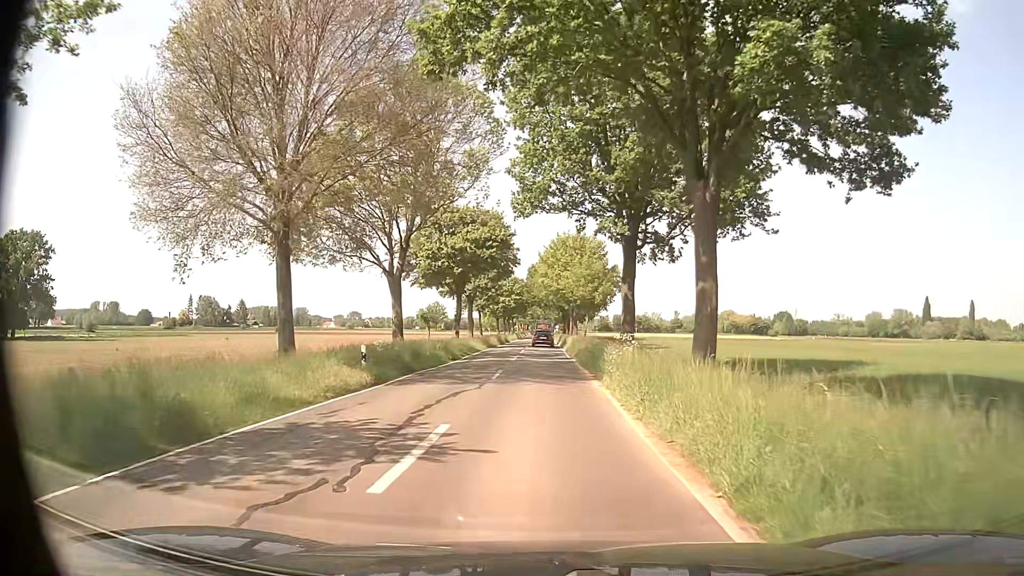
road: tertiary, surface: asphalt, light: Day
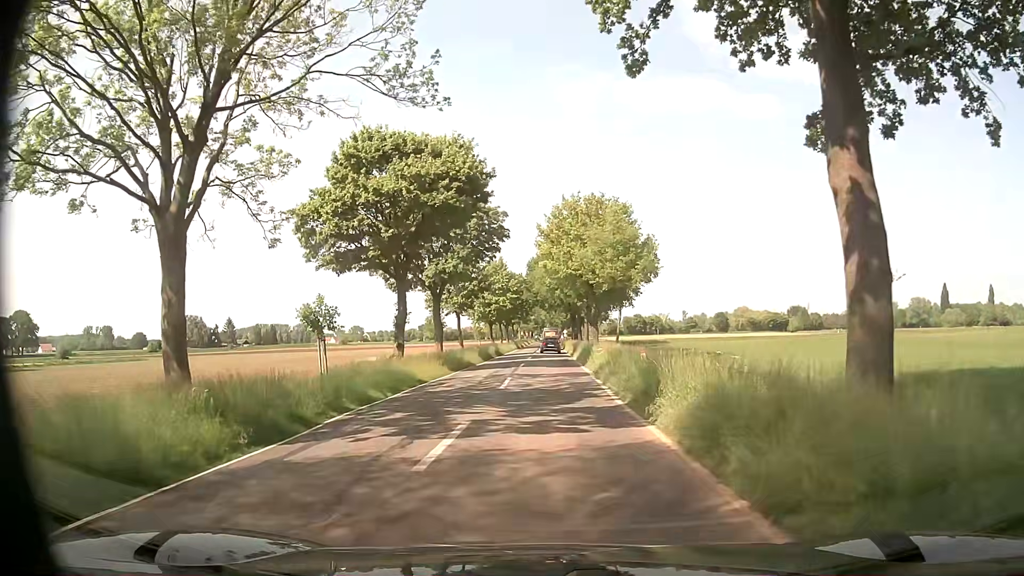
(-0.2, +23.1) m; -1°
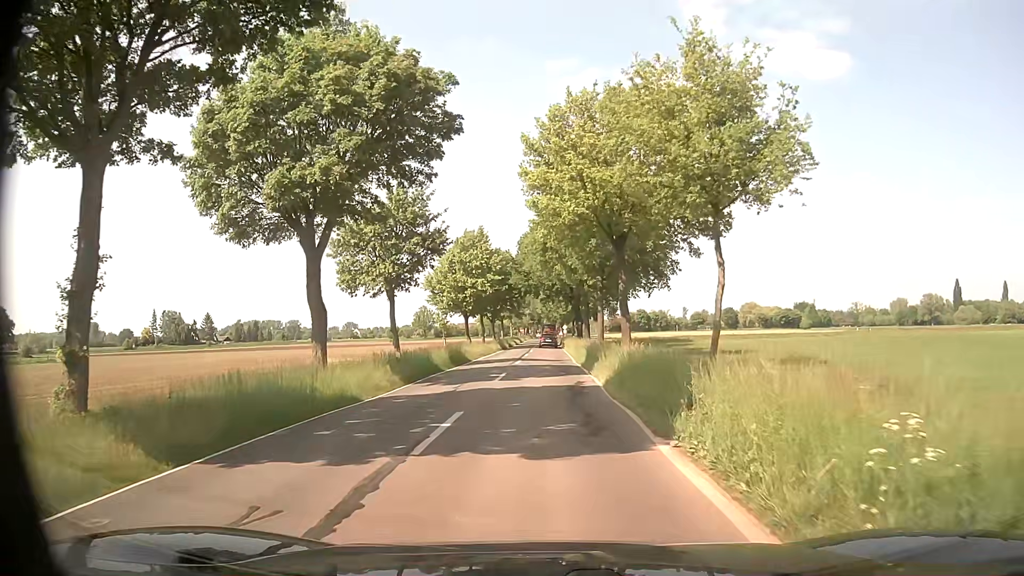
(+0.3, +22.9) m; +1°
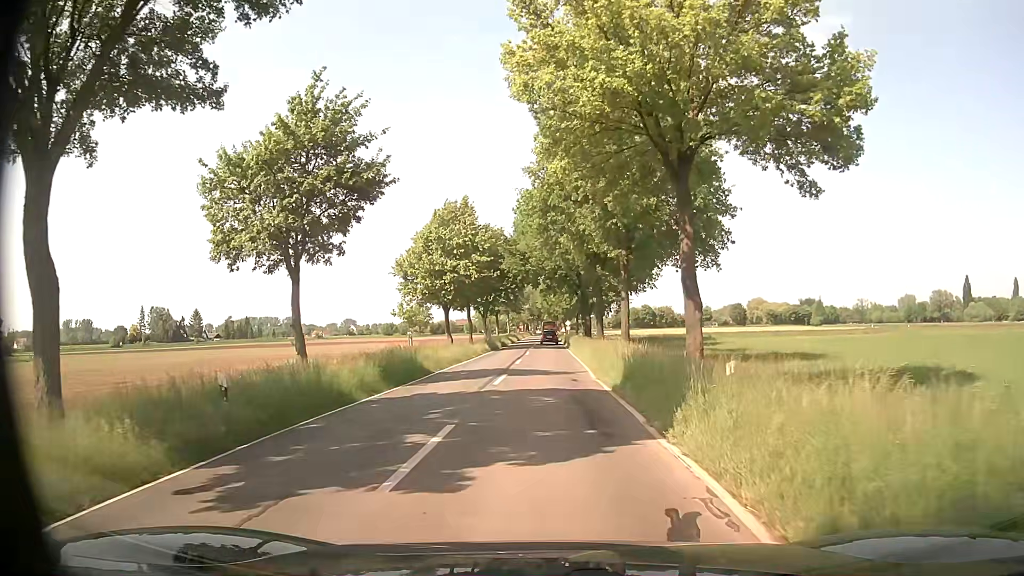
(-0.1, +13.5) m; 0°
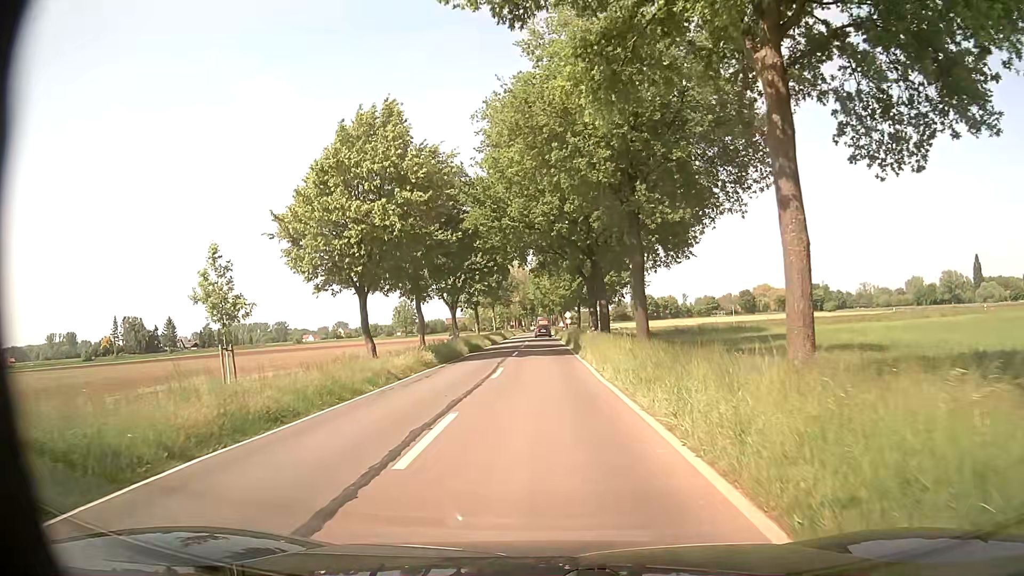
(-0.1, +22.6) m; 0°
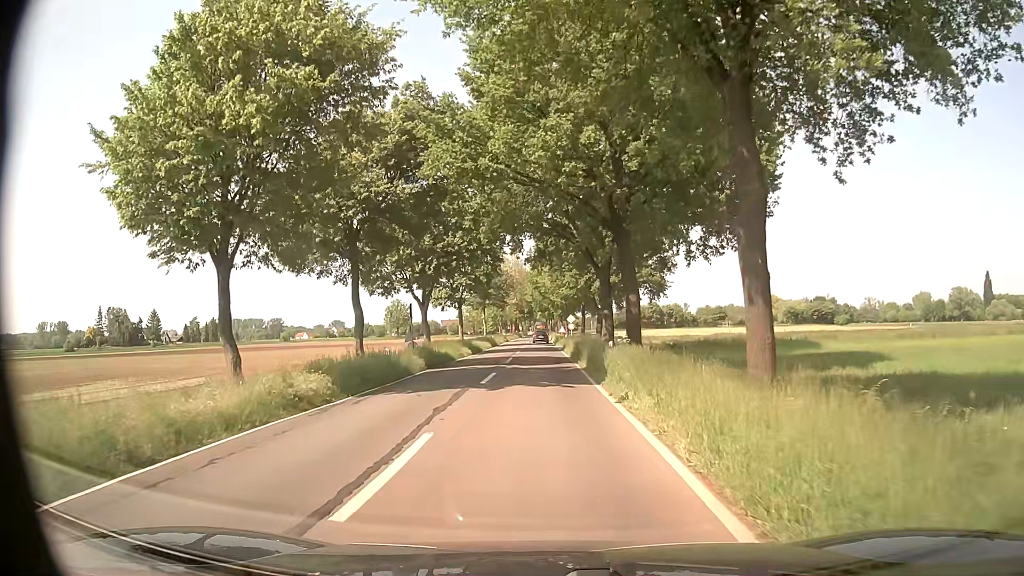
(0.0, +13.6) m; 0°
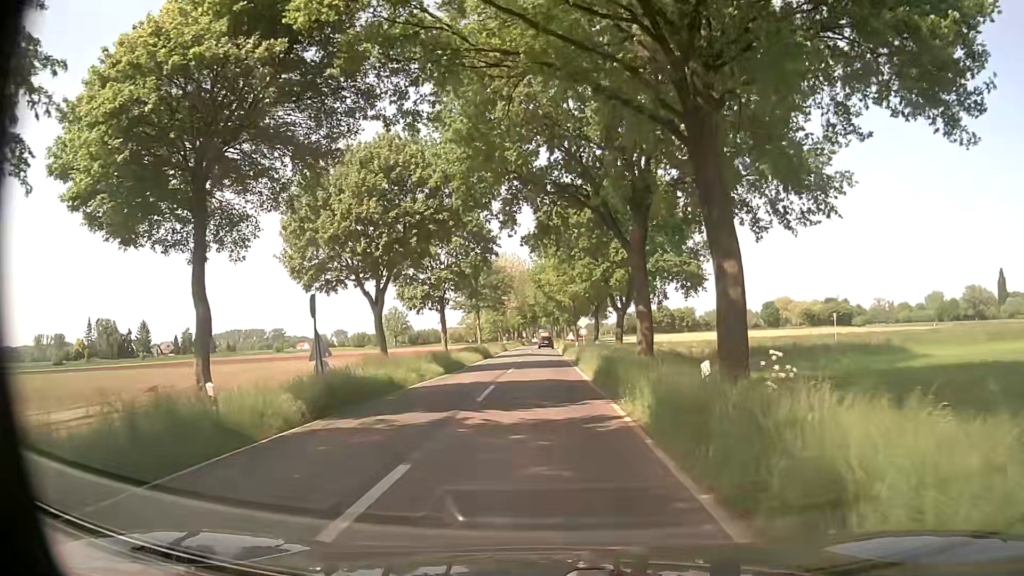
(-0.1, +13.5) m; +1°
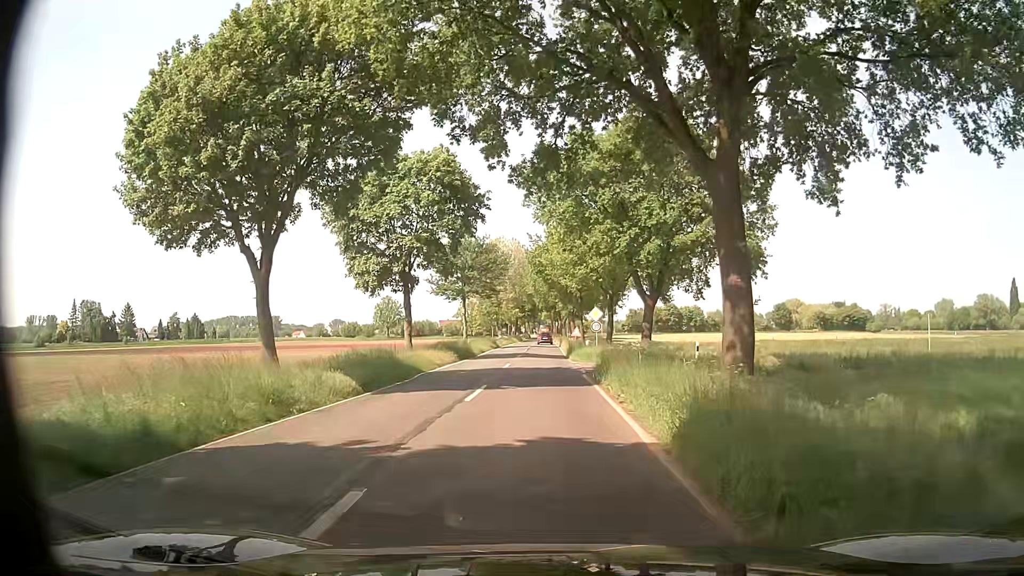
(-0.3, +13.4) m; -2°
(0, +10) (0, +20) (0, +30) (0, +40) (0, +50) (0, +60) (0, +70) (0, +80) (0, +90) (0, +100) m
